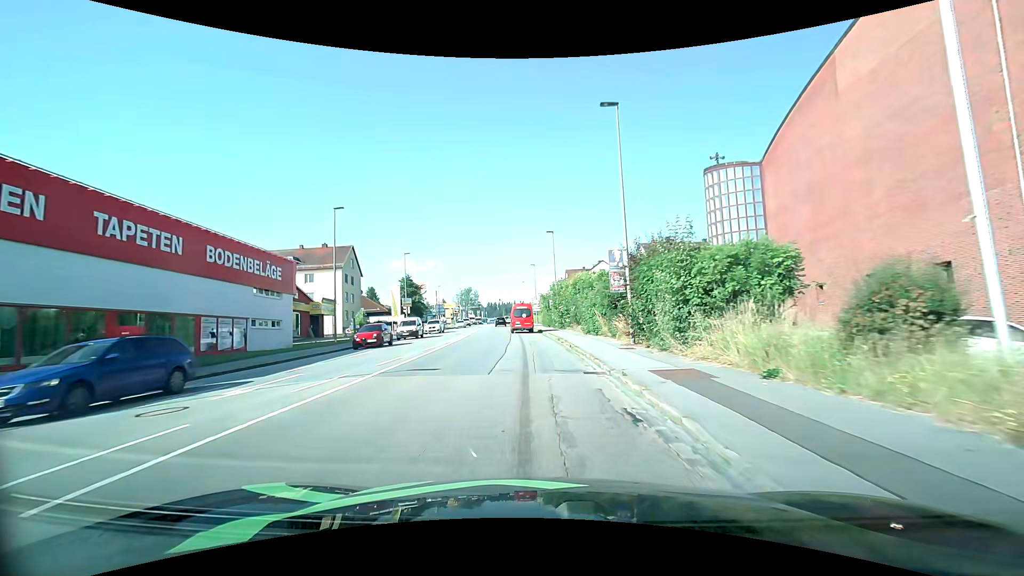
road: tertiary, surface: asphalt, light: Day
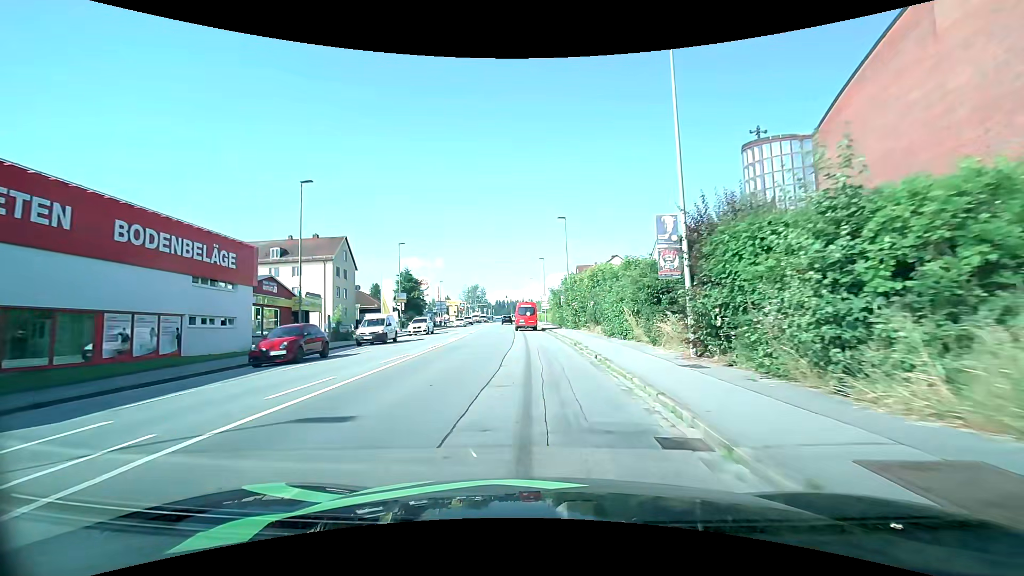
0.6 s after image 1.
(-0.1, +6.9) m; -1°
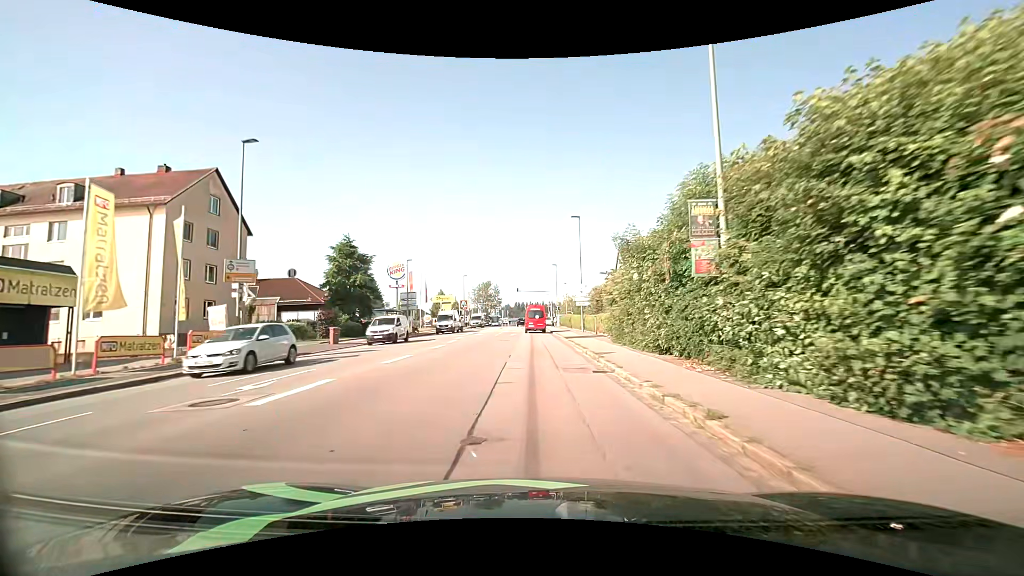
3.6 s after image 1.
(-0.9, +34.9) m; -2°
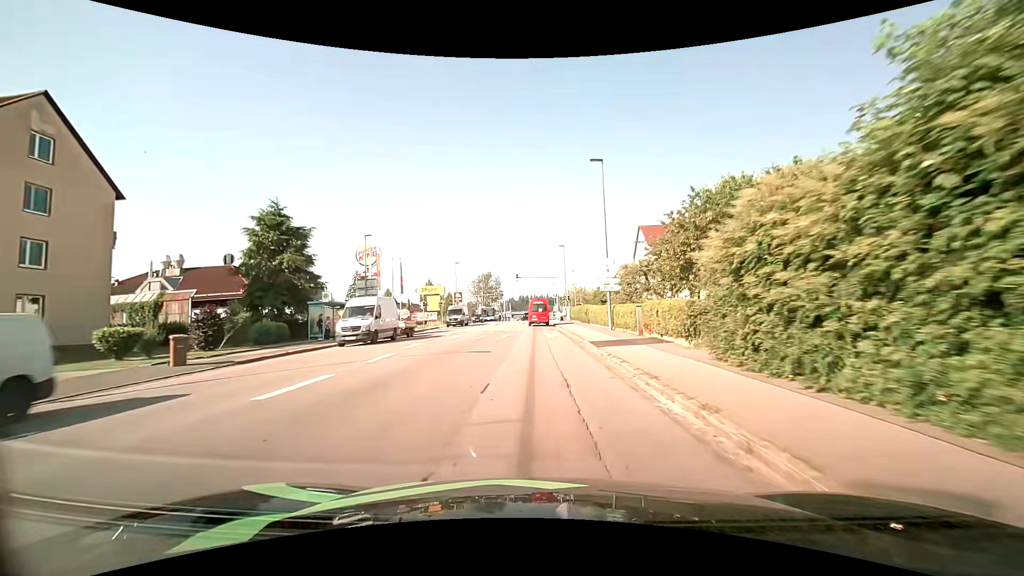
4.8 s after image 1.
(0.0, +14.6) m; -1°
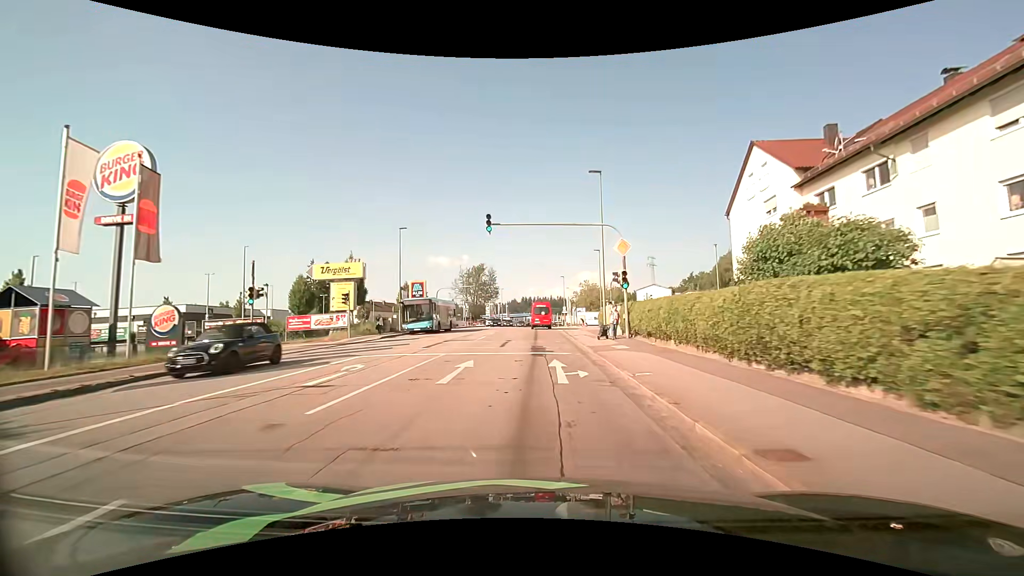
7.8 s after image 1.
(+0.1, +36.9) m; 0°
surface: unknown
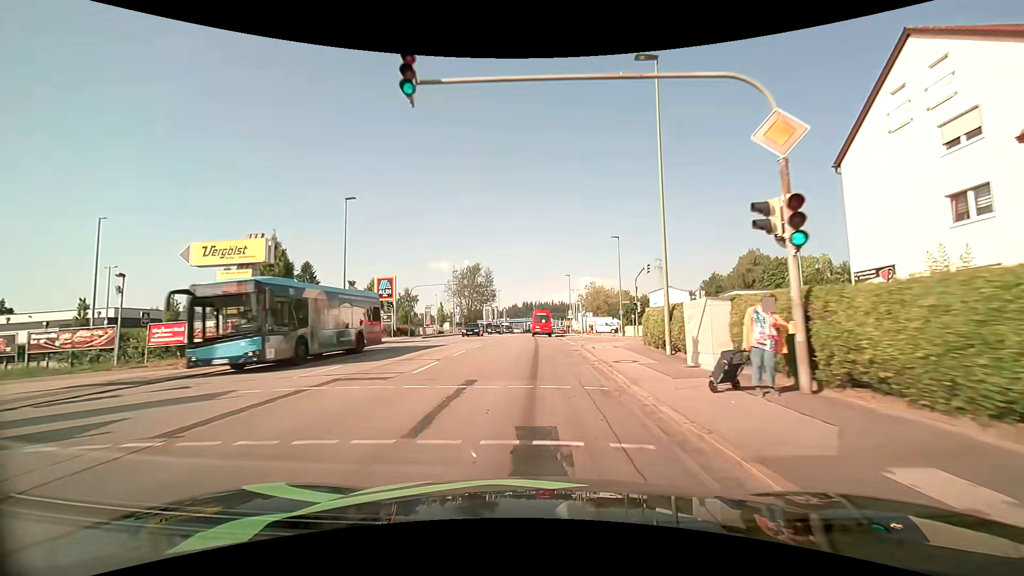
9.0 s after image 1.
(0.0, +14.7) m; 0°
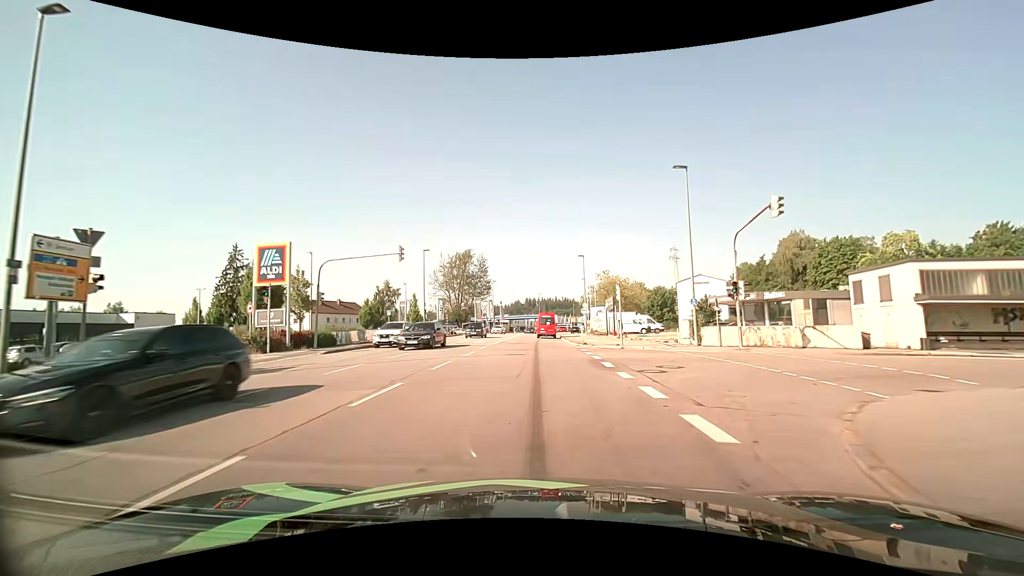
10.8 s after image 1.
(0.0, +22.7) m; -1°
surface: asphalt
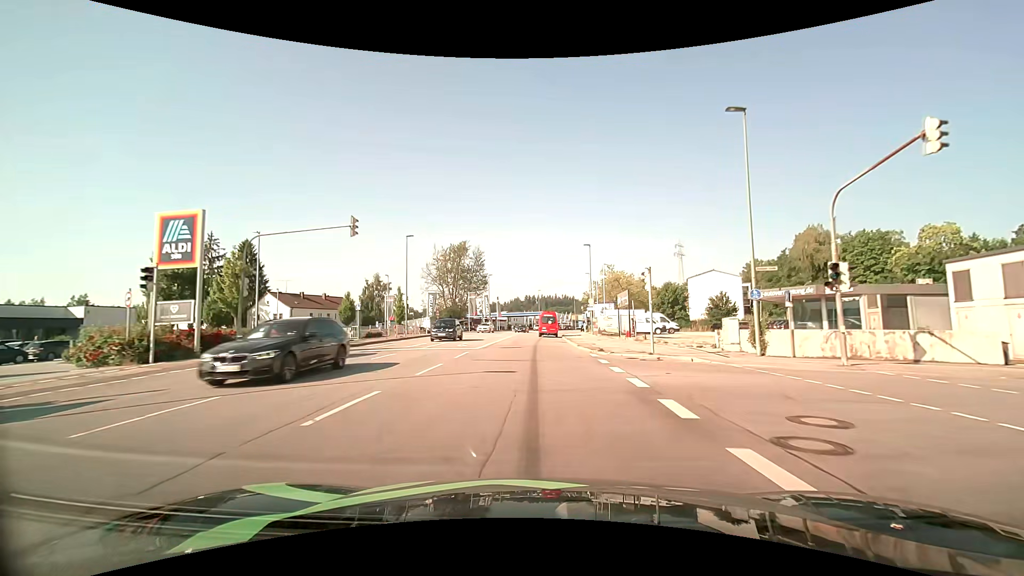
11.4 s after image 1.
(0.0, +7.8) m; 0°
(0, +10) (0, +20) (0, +30) (0, +40) (+1, +50) (+1, +60) (+2, +70) (+3, +80) (+4, +90) (+6, +100) m
